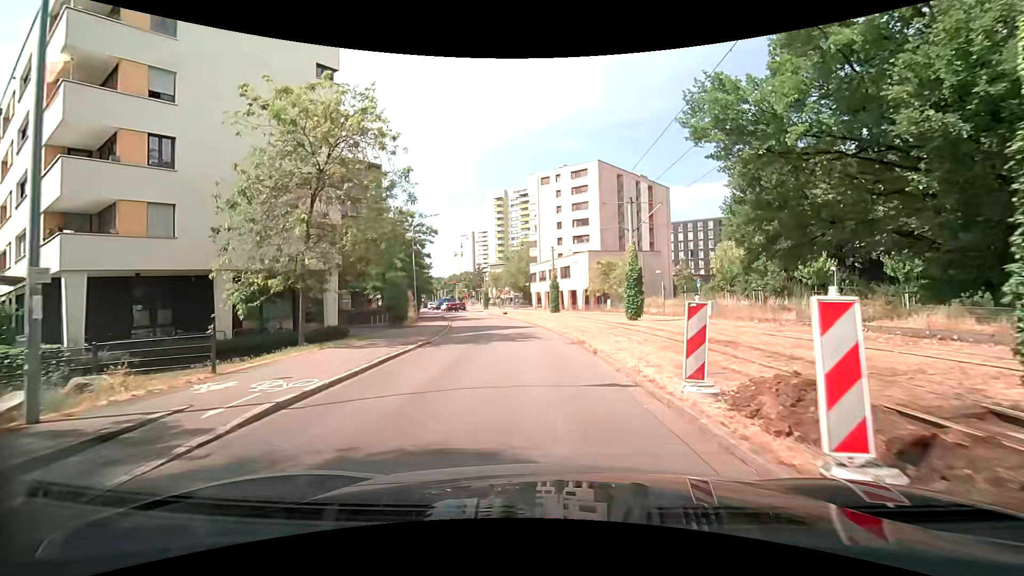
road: residential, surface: asphalt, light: Day
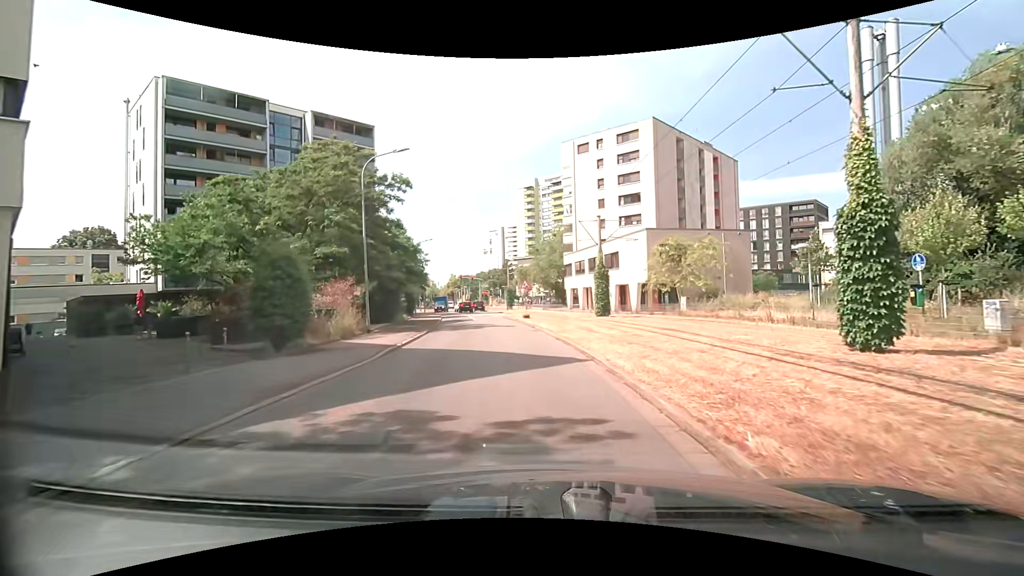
(-0.4, +18.5) m; -4°
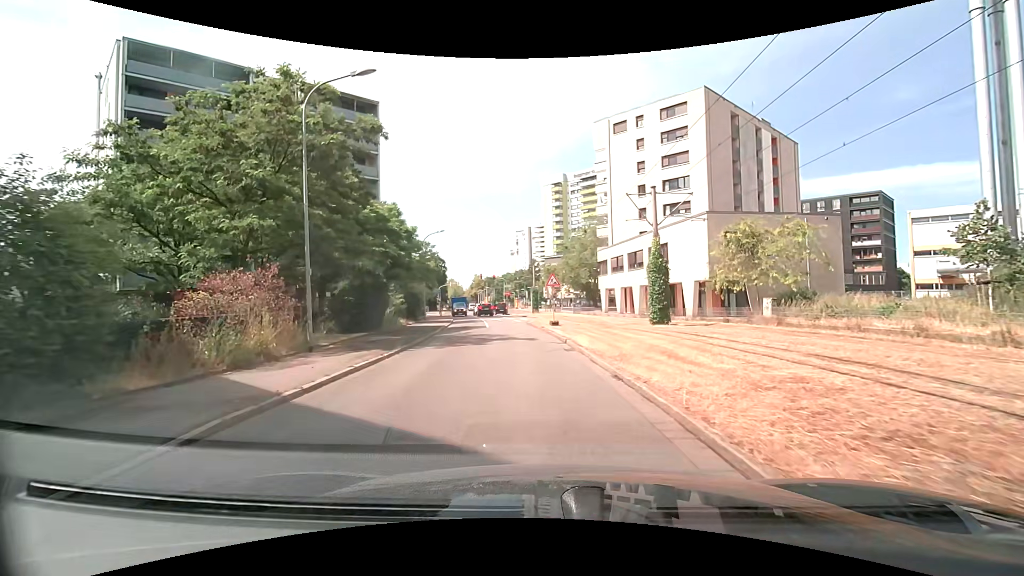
(-0.2, +9.1) m; -3°
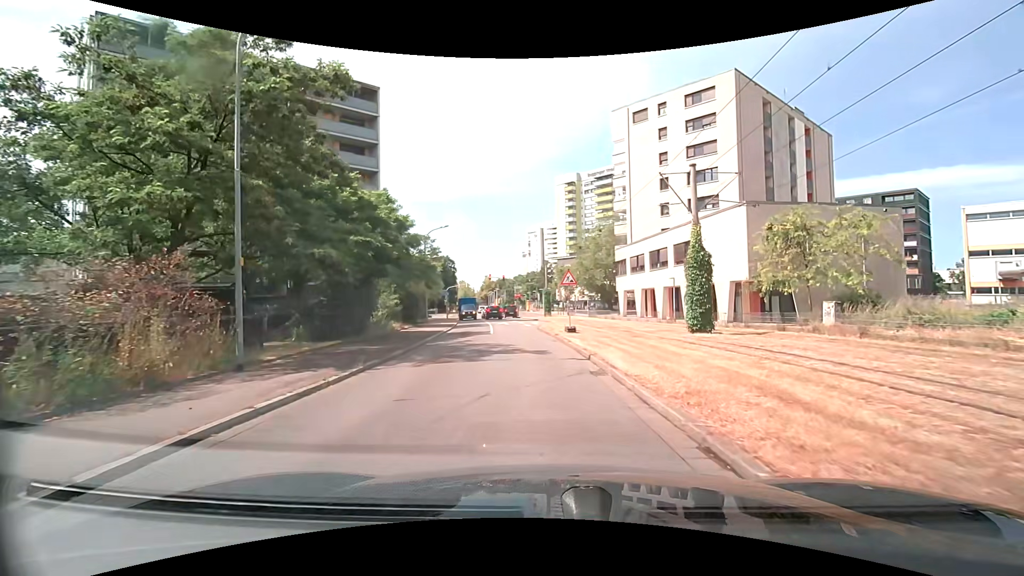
(-0.1, +4.5) m; -2°
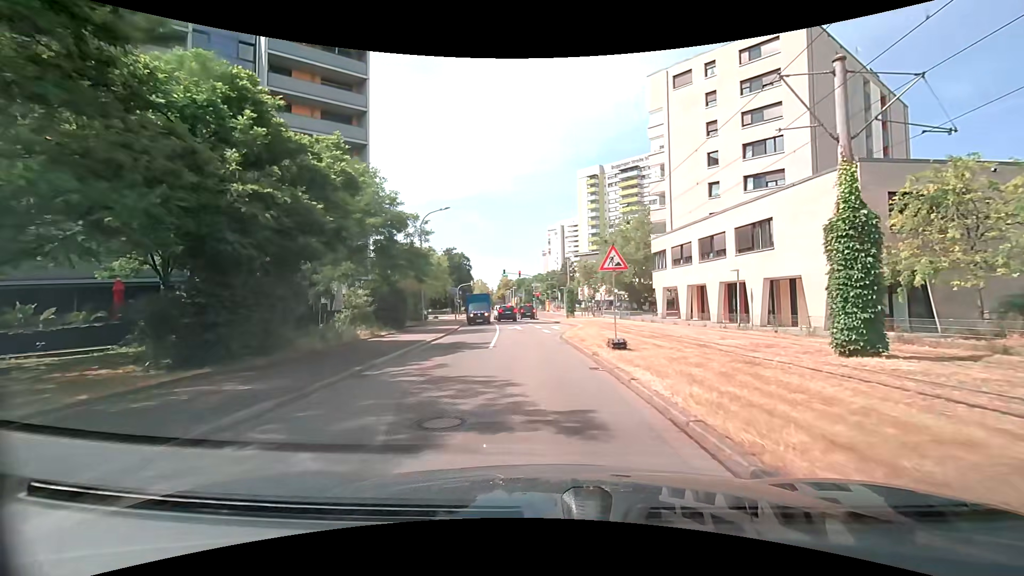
(-0.1, +9.0) m; -2°
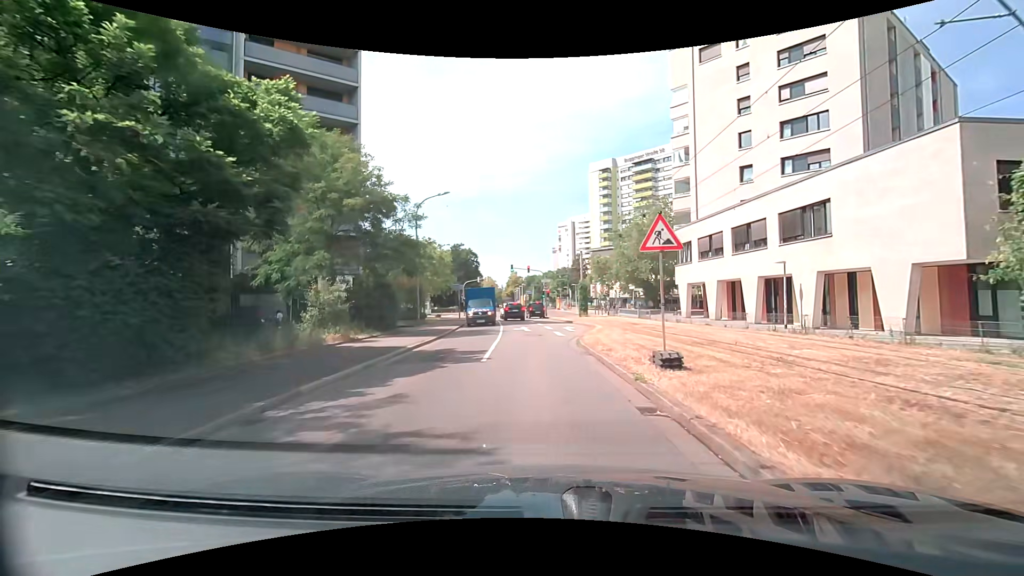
(-0.1, +4.5) m; -2°
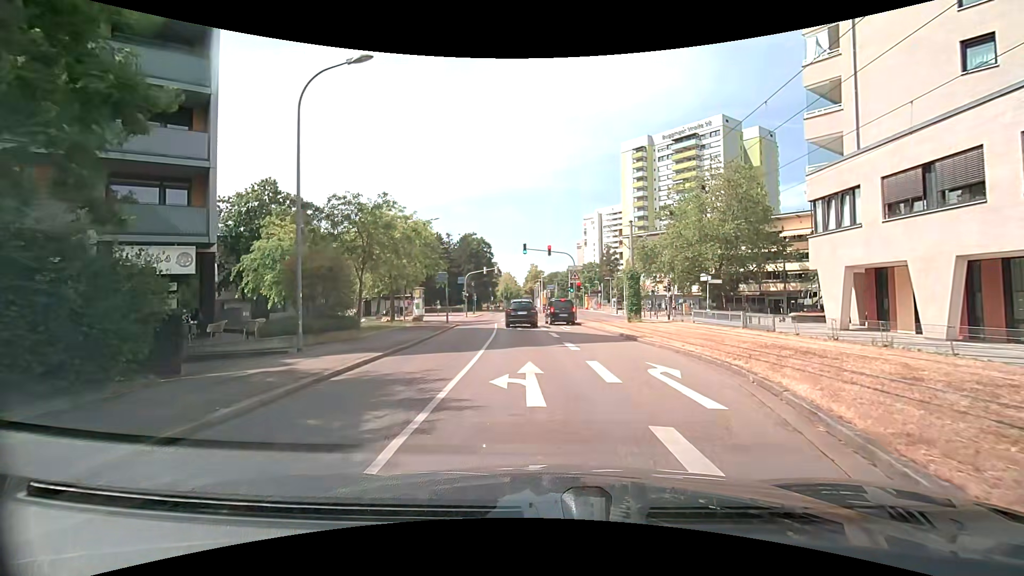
(-0.5, +18.8) m; -2°
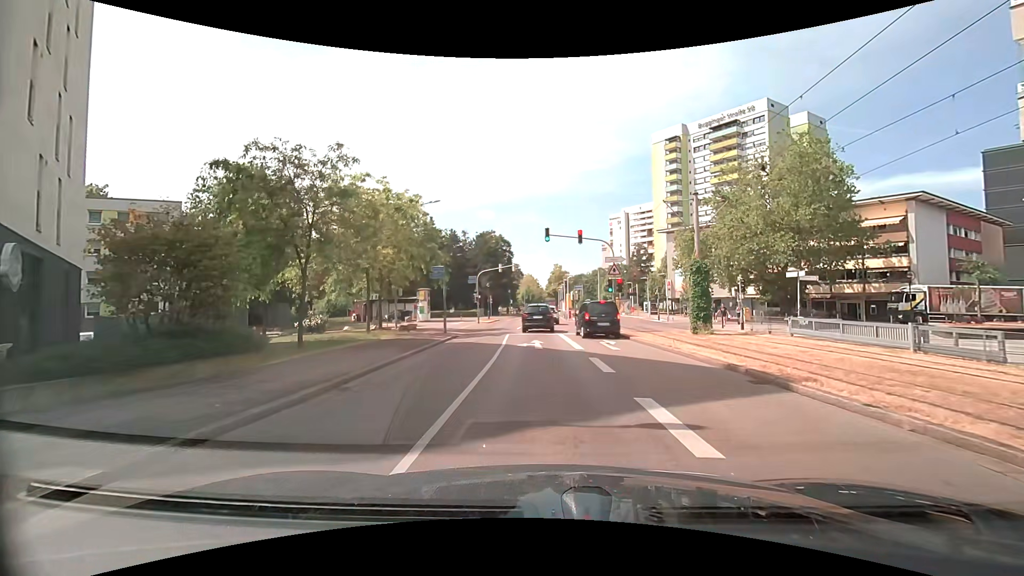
(-0.3, +10.0) m; -3°
